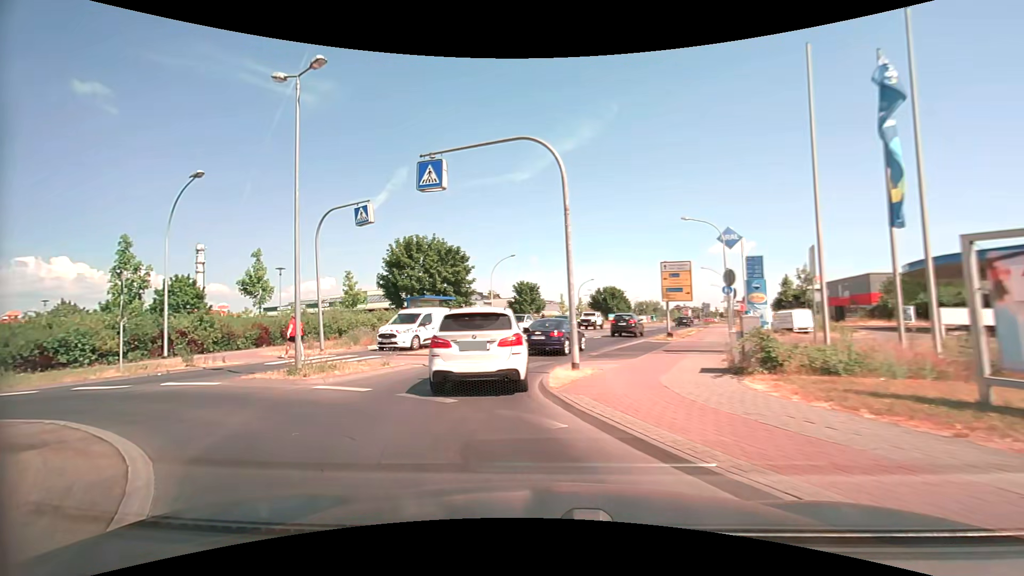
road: tertiary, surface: asphalt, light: Day
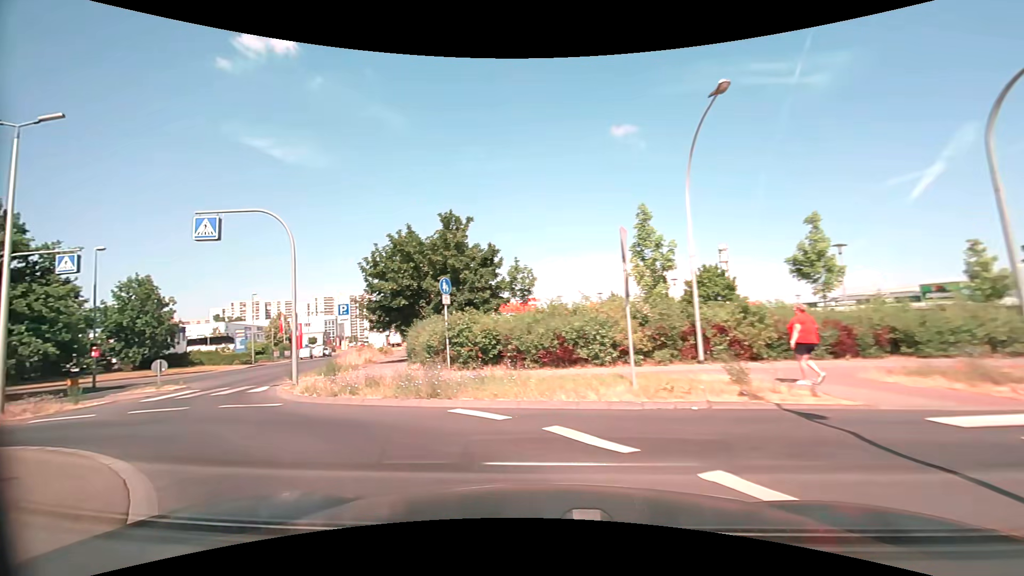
(-4.8, +9.2) m; -56°
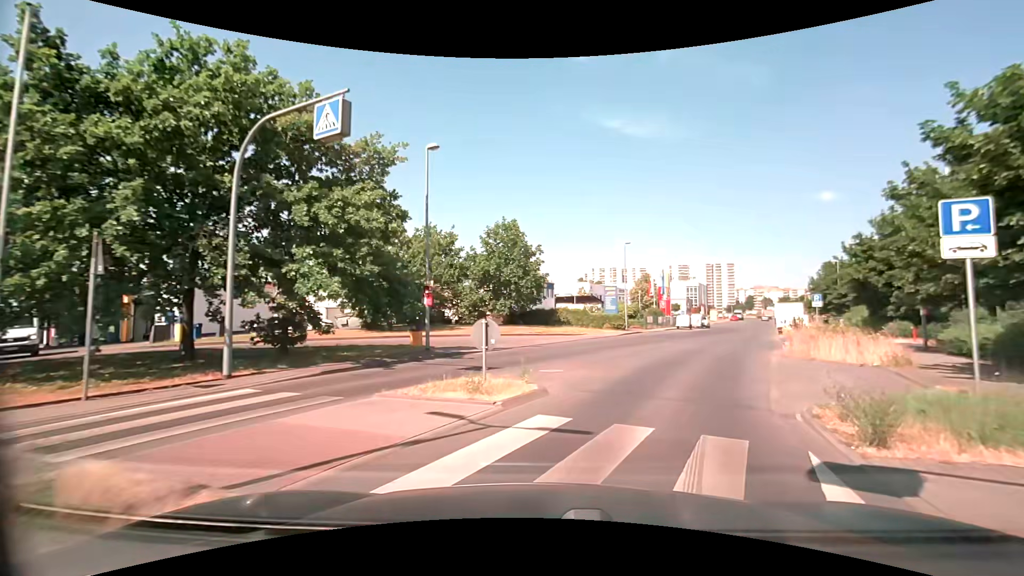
(-8.5, +14.7) m; -37°
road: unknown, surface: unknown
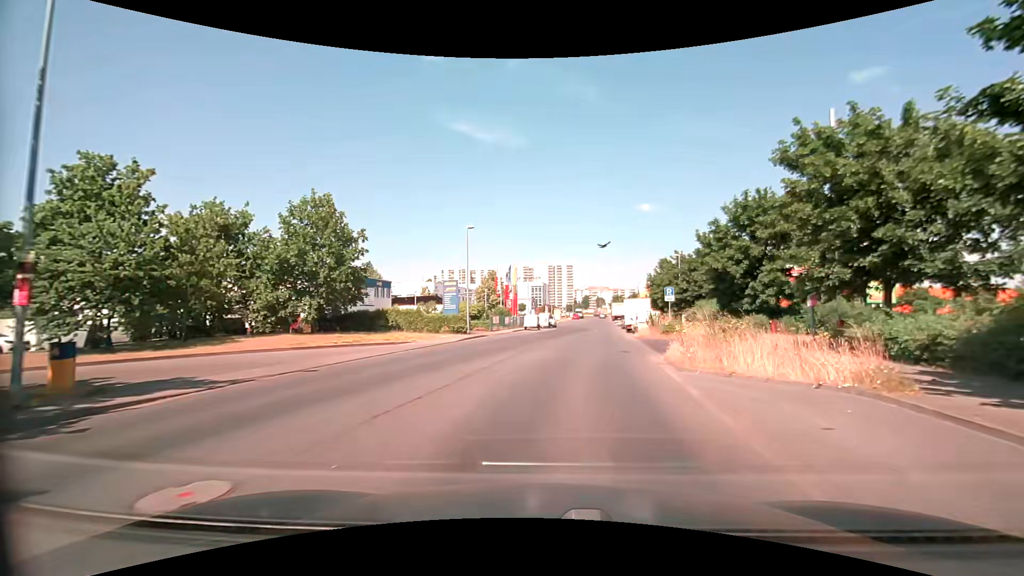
(+1.3, +8.4) m; +17°
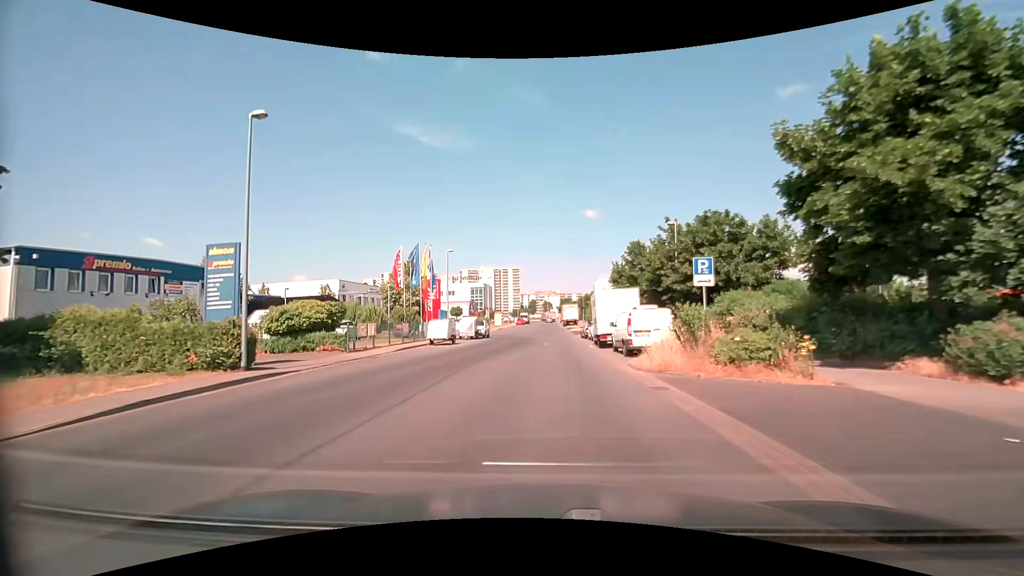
(+1.6, +20.2) m; +6°
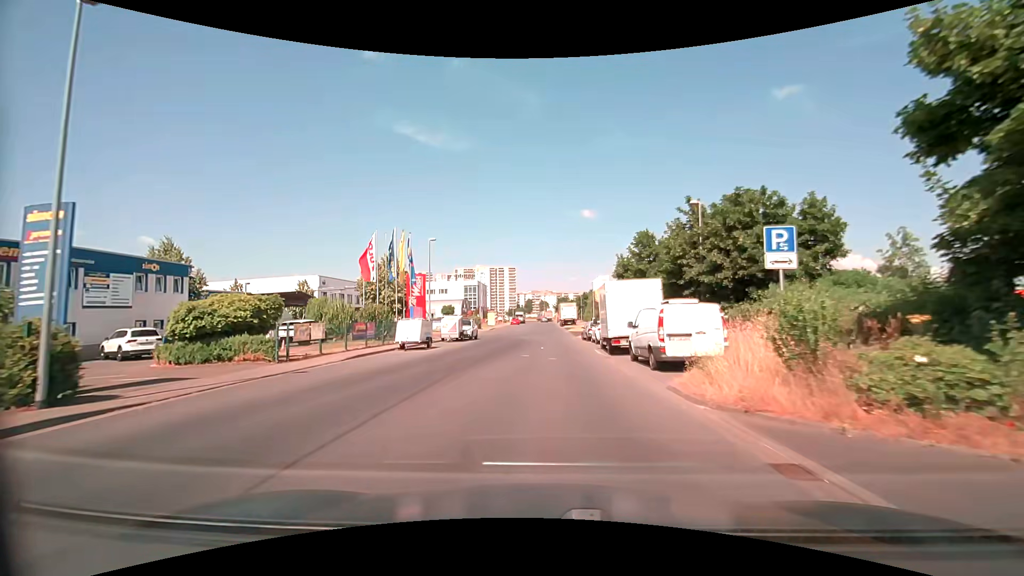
(0.0, +5.7) m; 0°
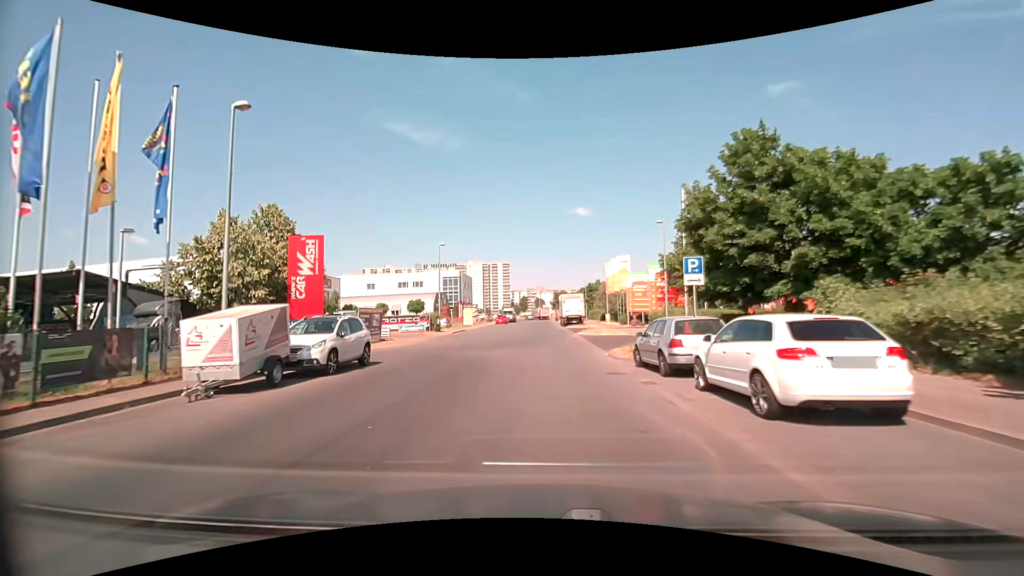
(+0.2, +23.9) m; +1°
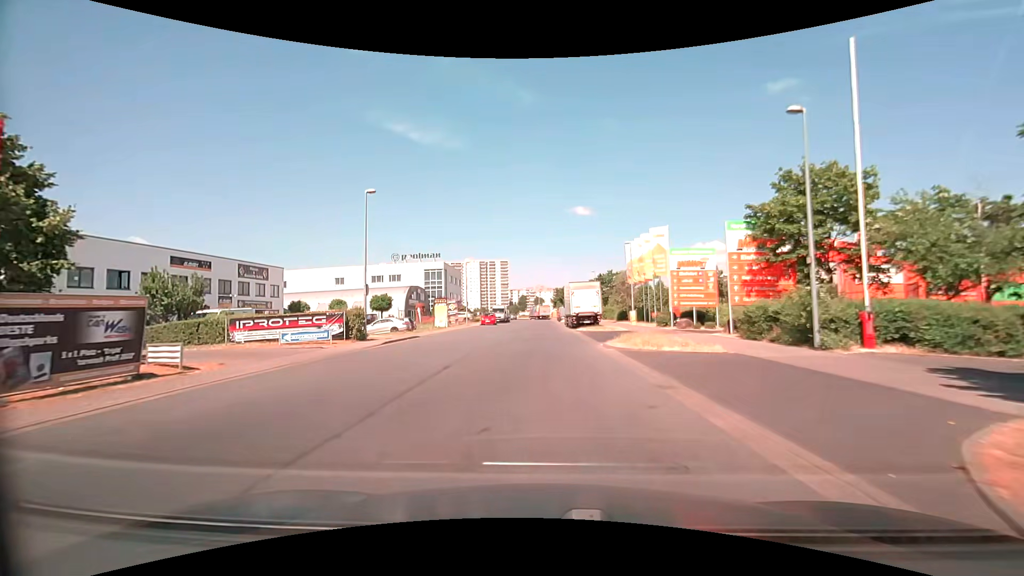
(0.0, +17.9) m; 0°
